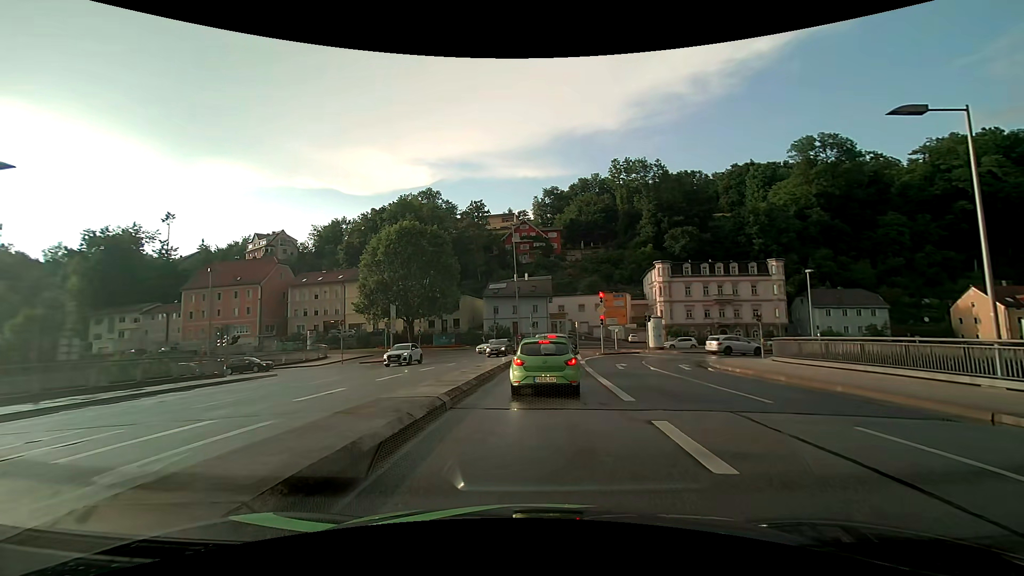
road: primary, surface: asphalt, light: Day
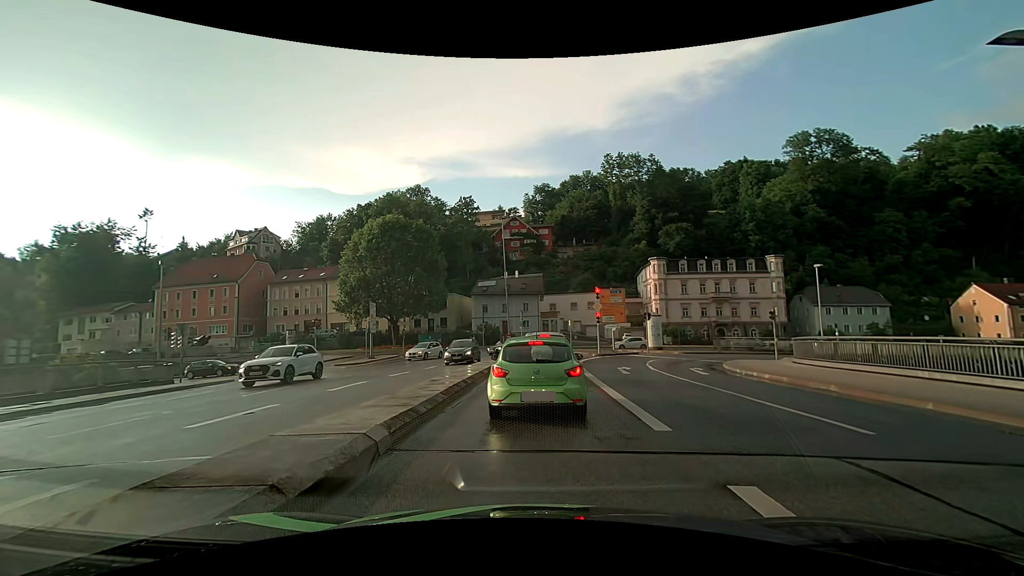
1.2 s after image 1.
(0.0, +3.4) m; 0°
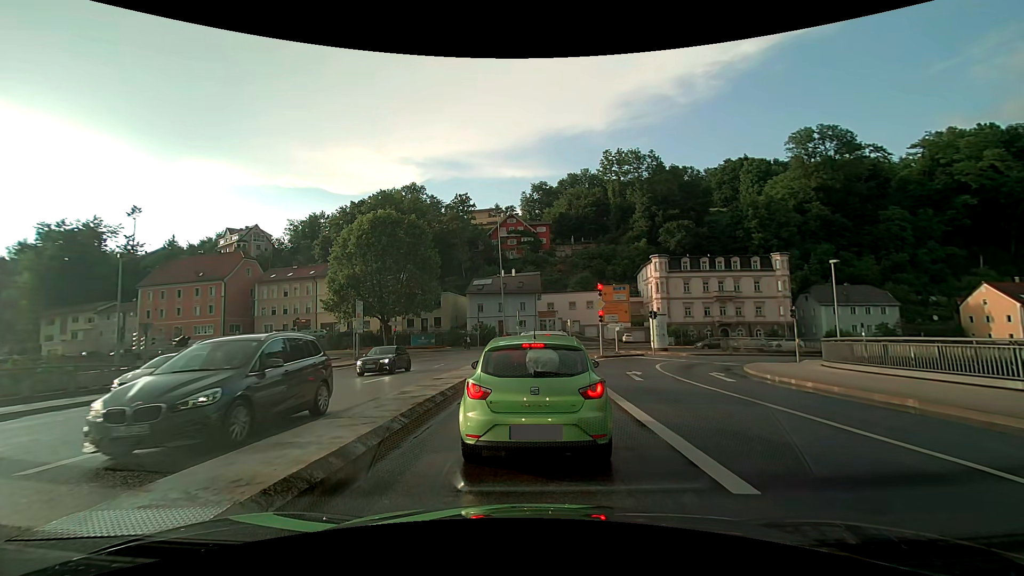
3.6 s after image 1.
(+0.1, +2.7) m; +2°
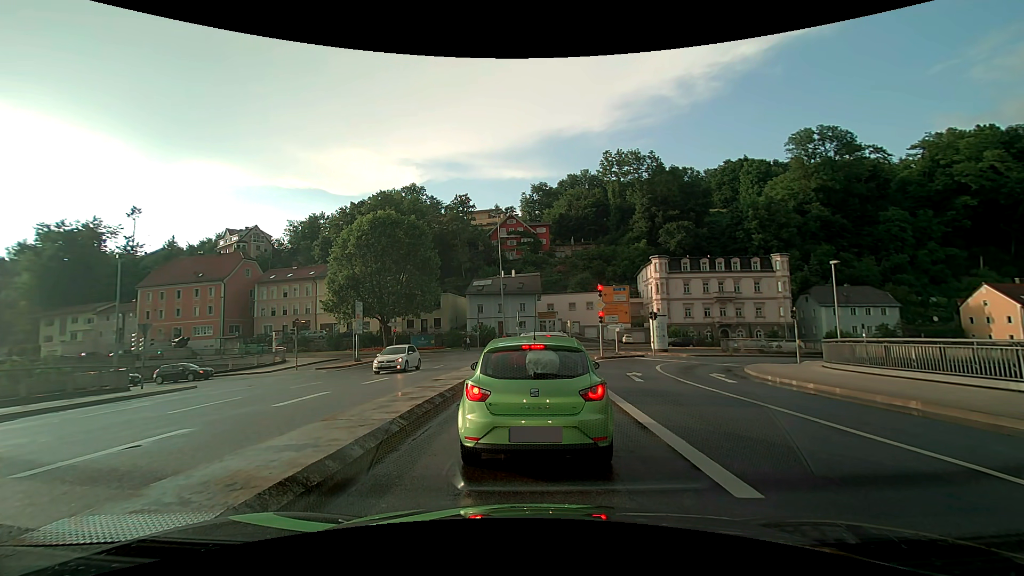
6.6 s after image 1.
(0.0, +0.2) m; 0°
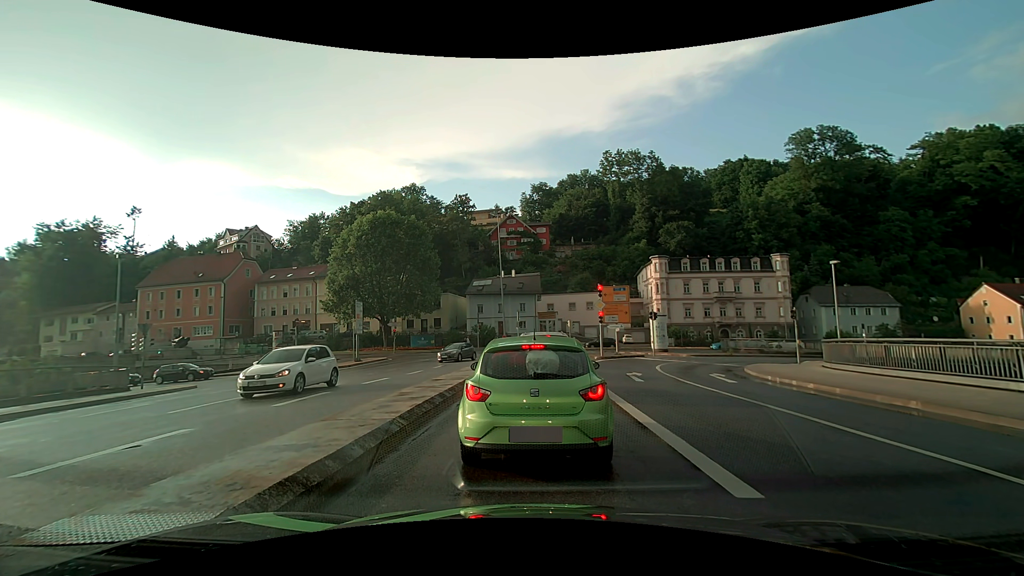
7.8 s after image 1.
(0.0, 0.0) m; 0°
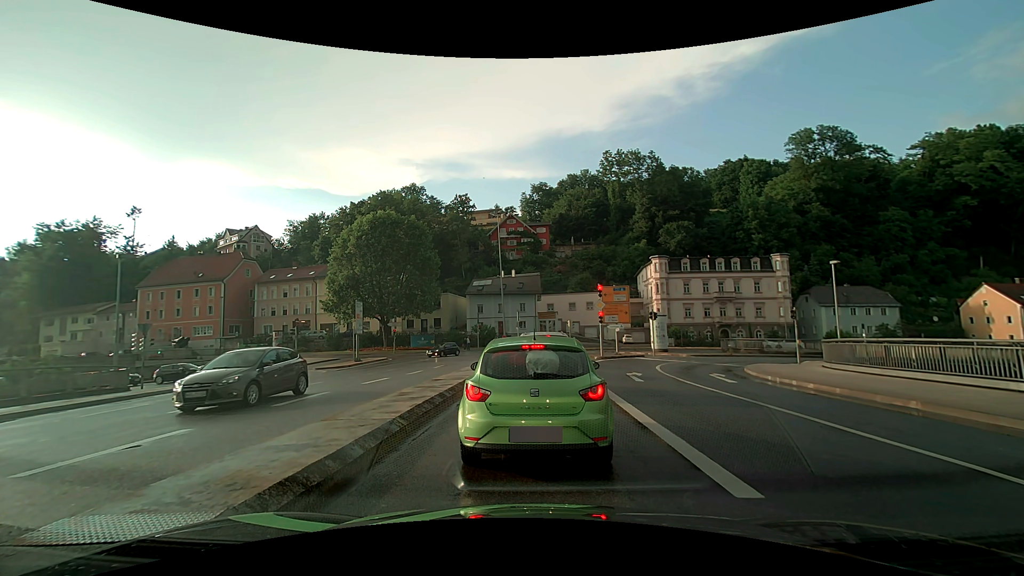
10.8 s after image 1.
(0.0, 0.0) m; 0°
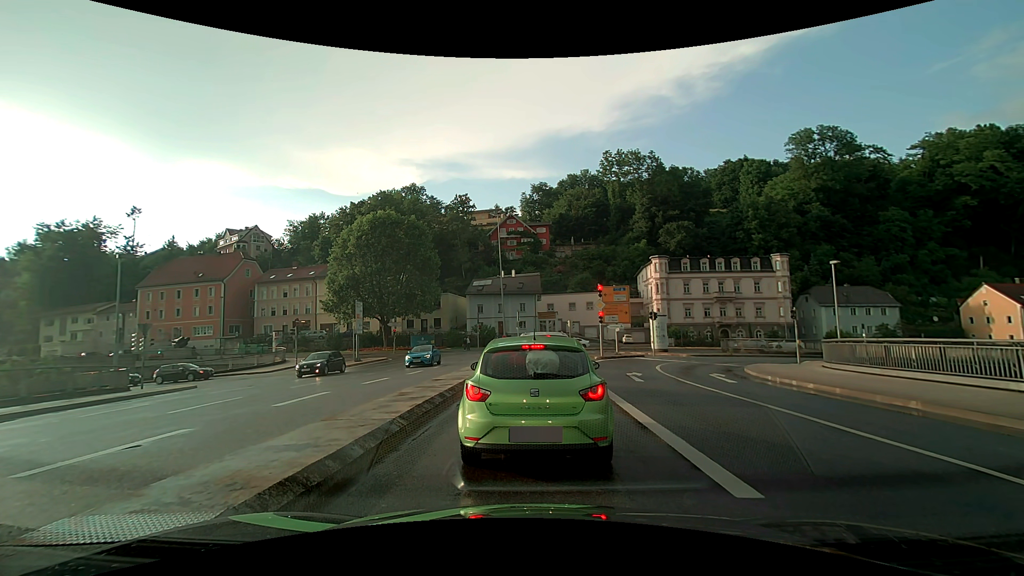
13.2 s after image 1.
(0.0, 0.0) m; 0°
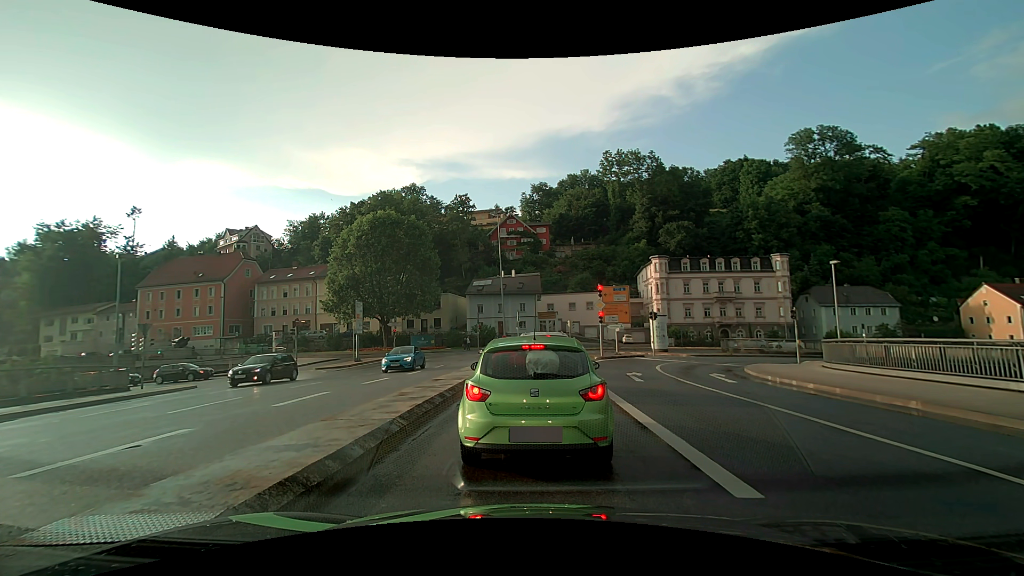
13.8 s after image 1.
(0.0, 0.0) m; 0°
